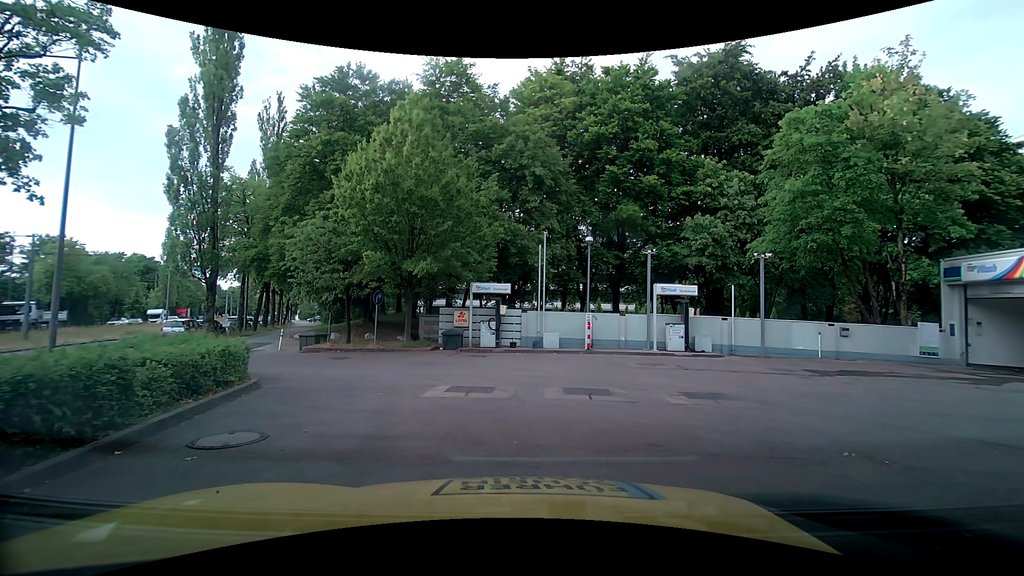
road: service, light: Day
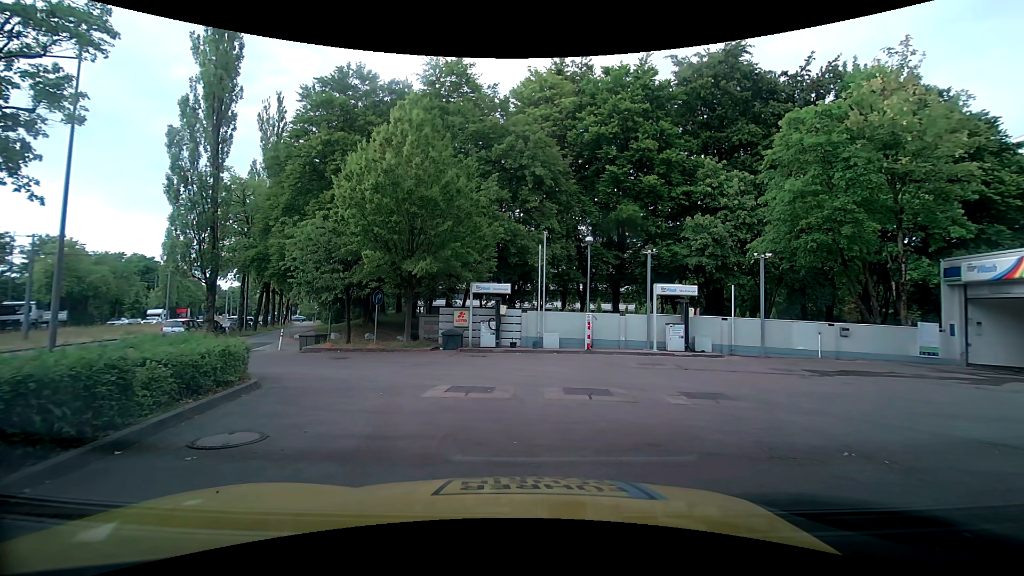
(0.0, 0.0) m; 0°
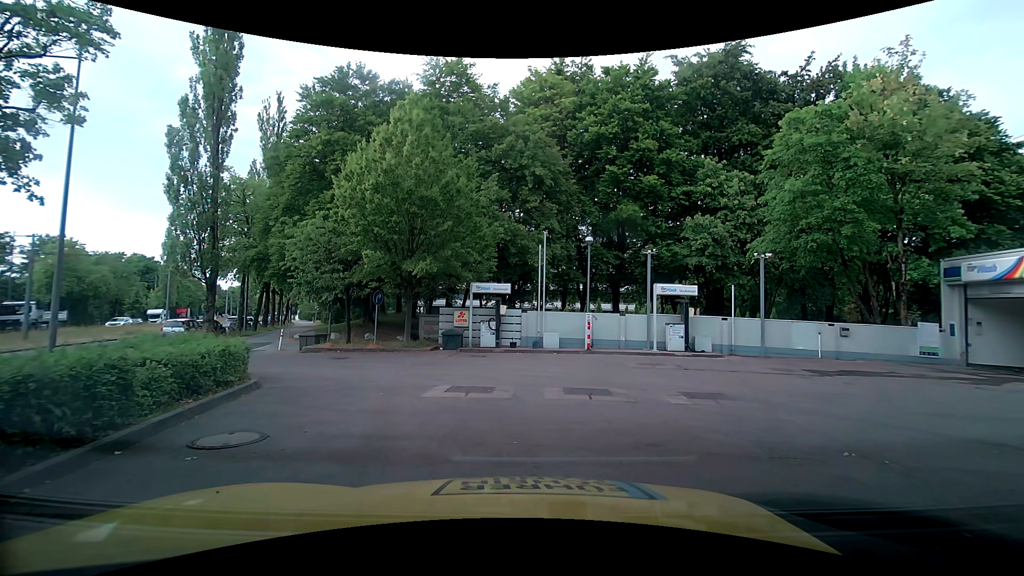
(0.0, 0.0) m; 0°
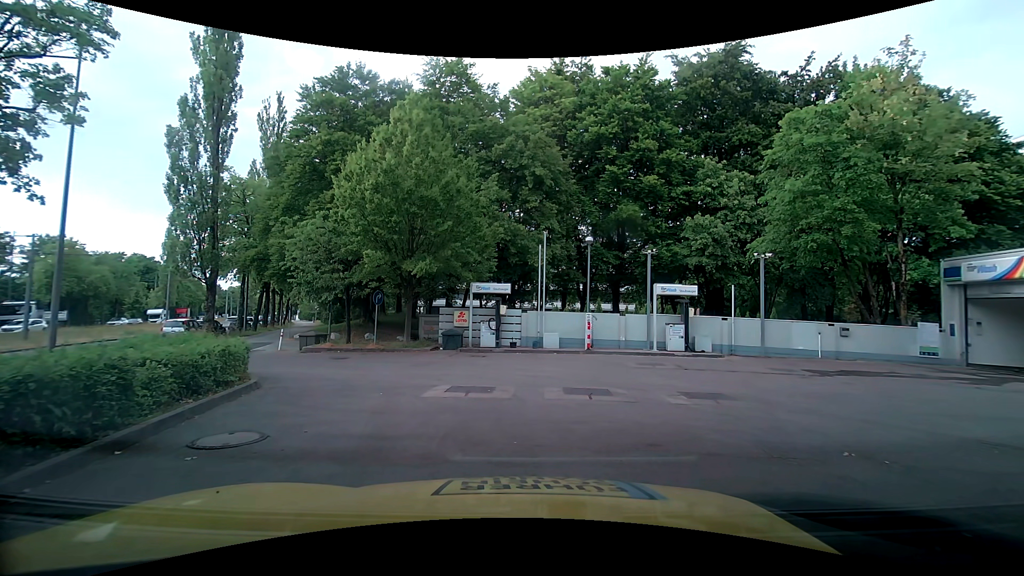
(0.0, 0.0) m; 0°
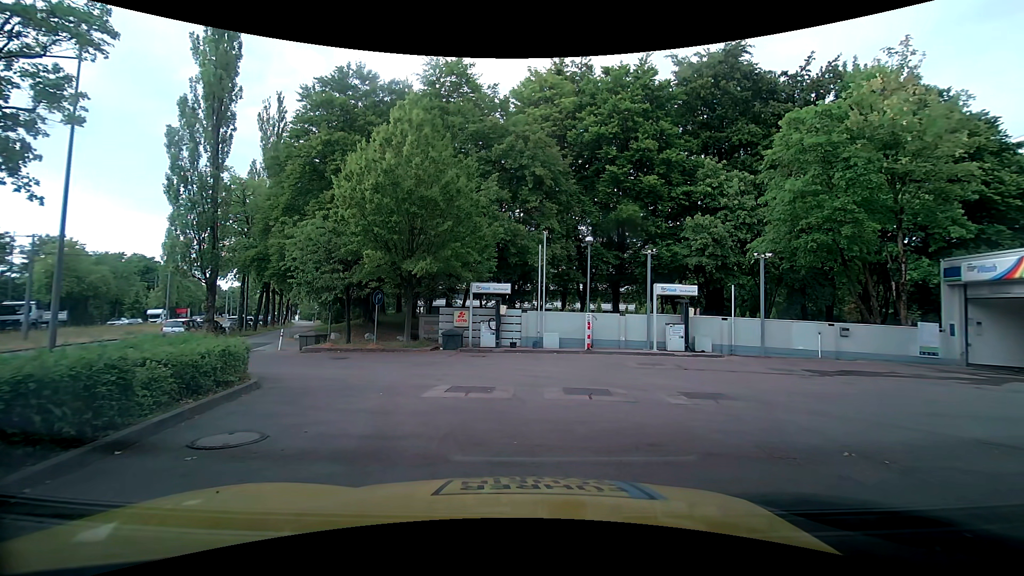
(0.0, 0.0) m; 0°
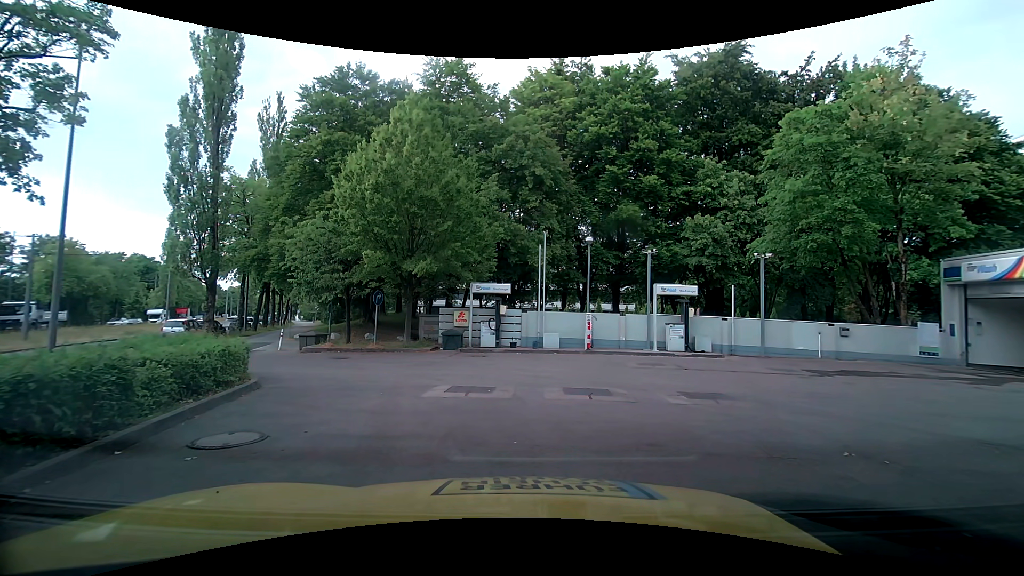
(0.0, 0.0) m; 0°
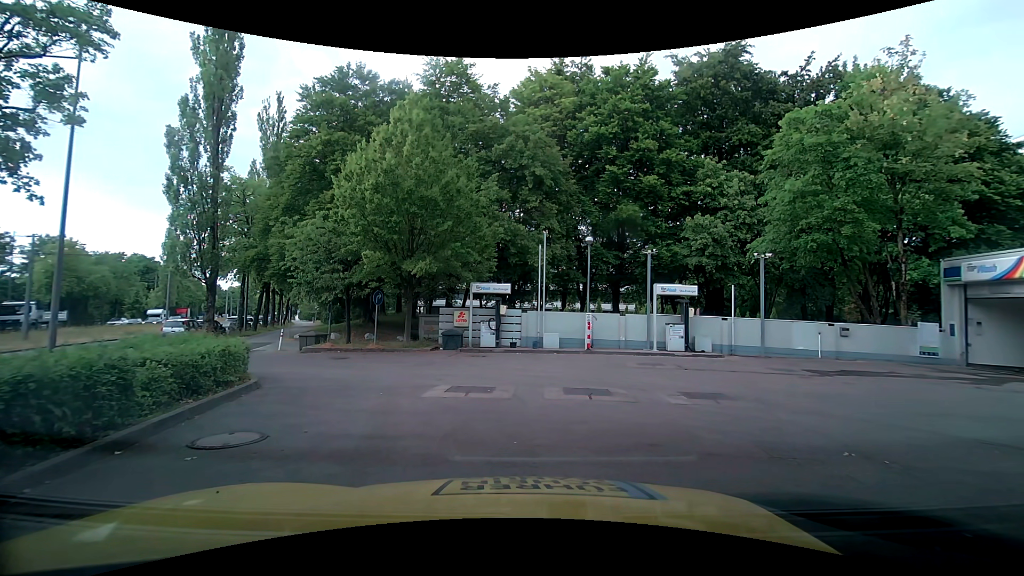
(0.0, 0.0) m; 0°
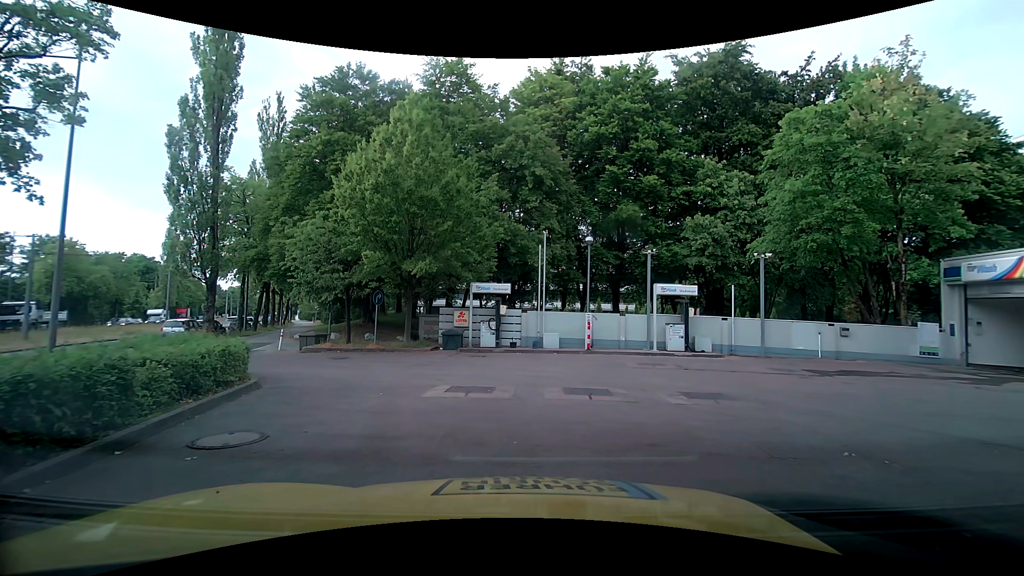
(0.0, 0.0) m; 0°
